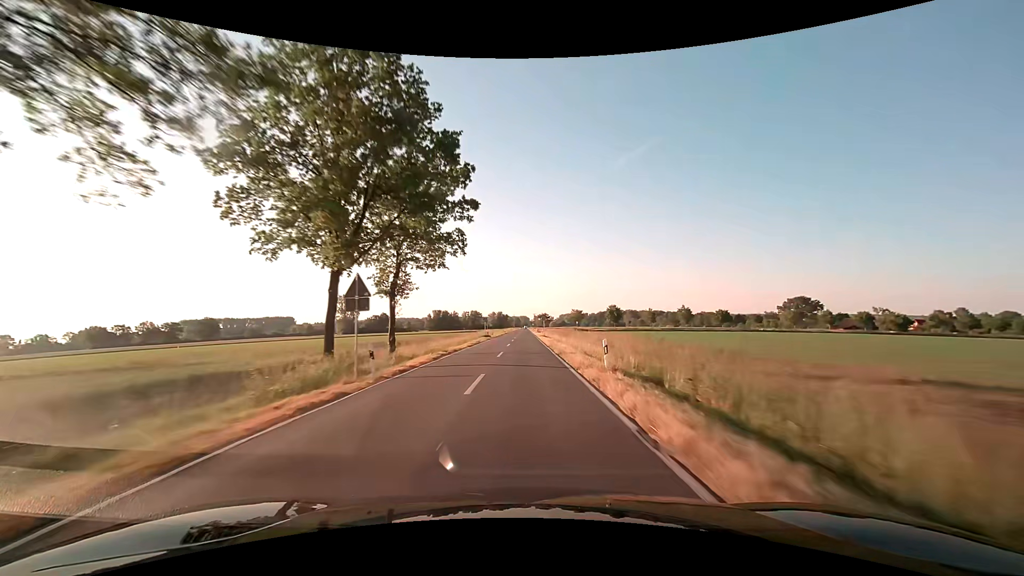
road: secondary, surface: asphalt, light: Day
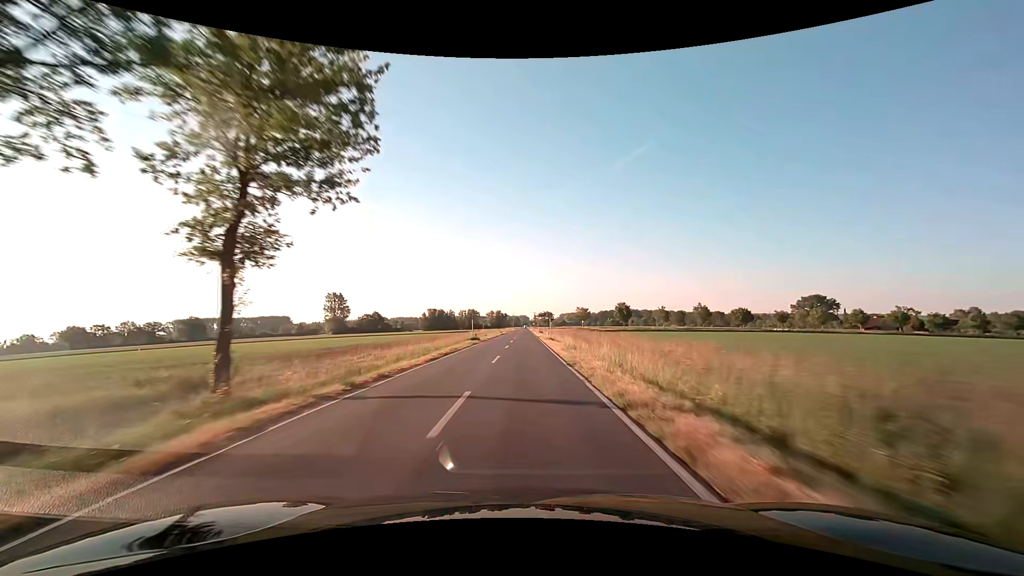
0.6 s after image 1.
(0.0, +15.7) m; 0°
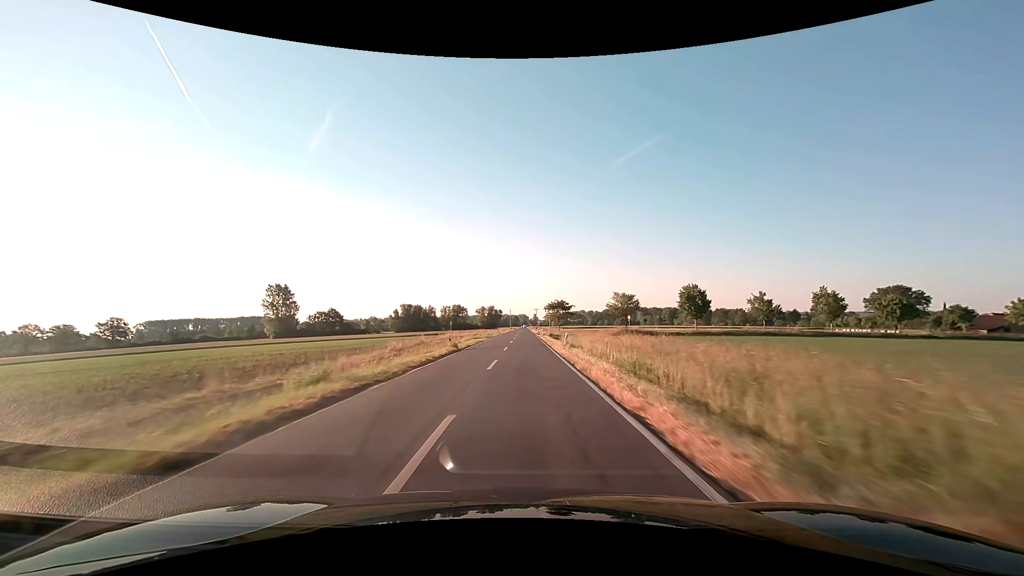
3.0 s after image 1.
(-0.2, +63.2) m; 0°
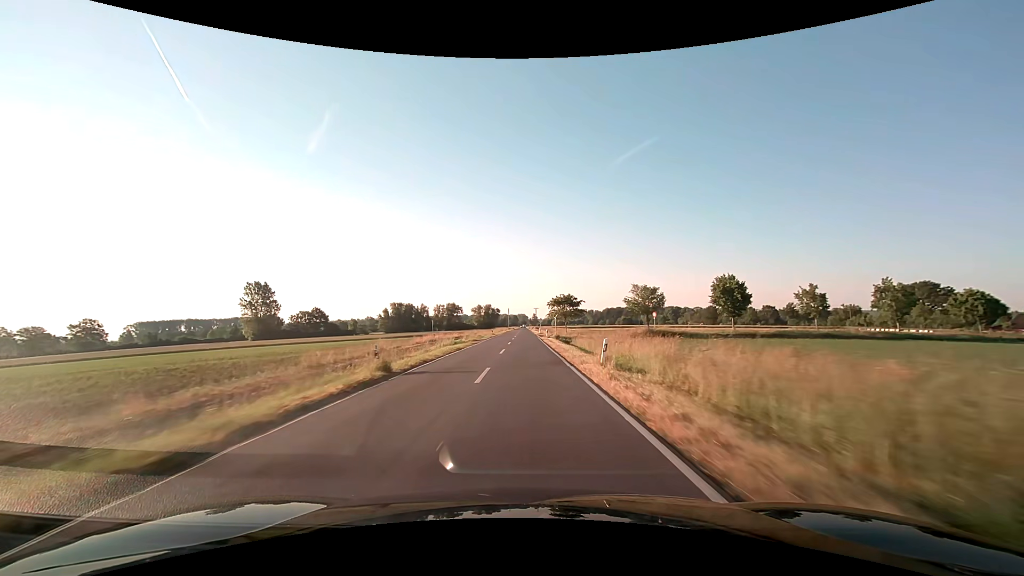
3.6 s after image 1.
(0.0, +15.8) m; 0°
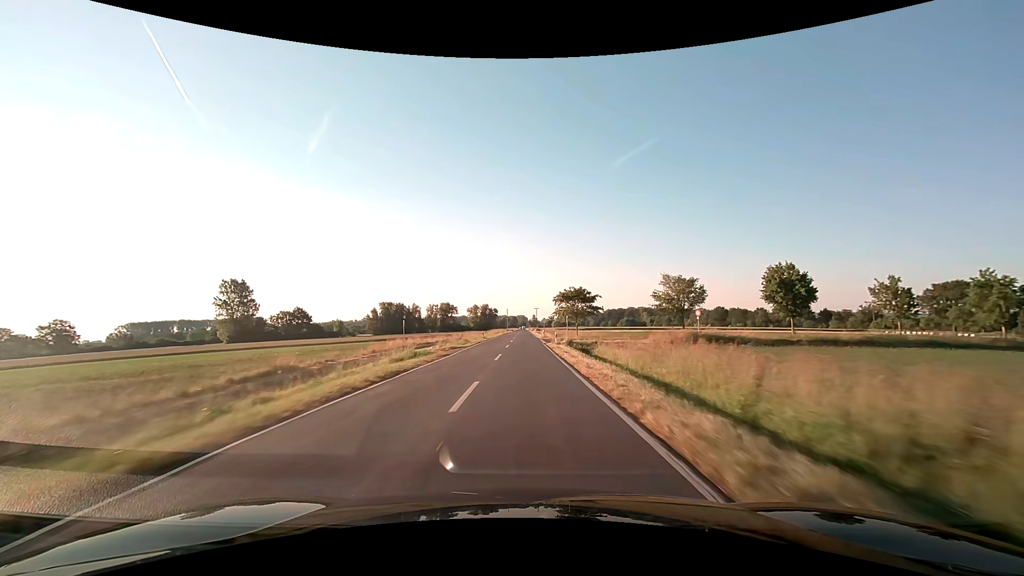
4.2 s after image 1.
(0.0, +15.8) m; 0°
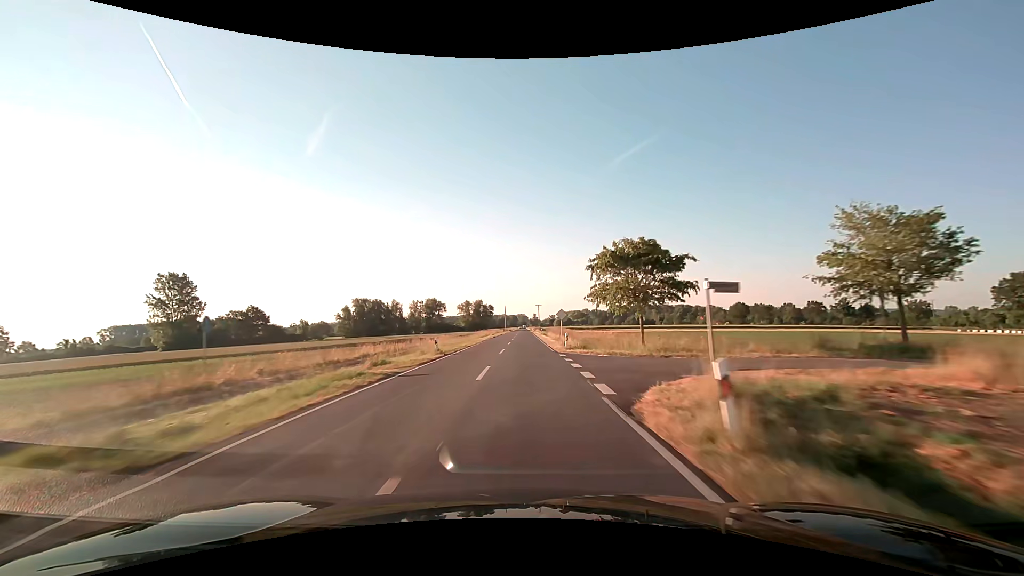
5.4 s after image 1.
(0.0, +31.7) m; 0°
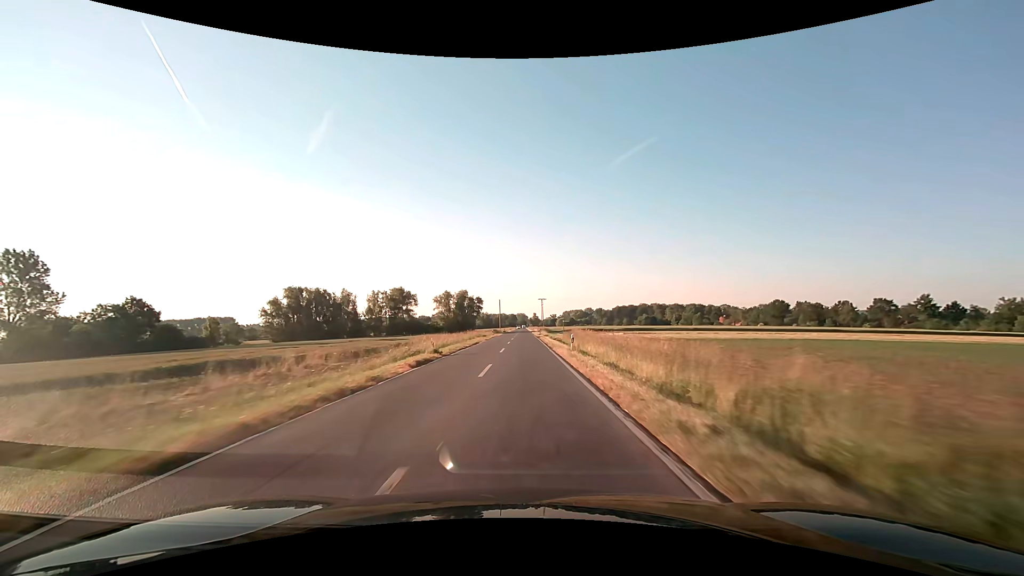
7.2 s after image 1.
(0.0, +47.7) m; 0°
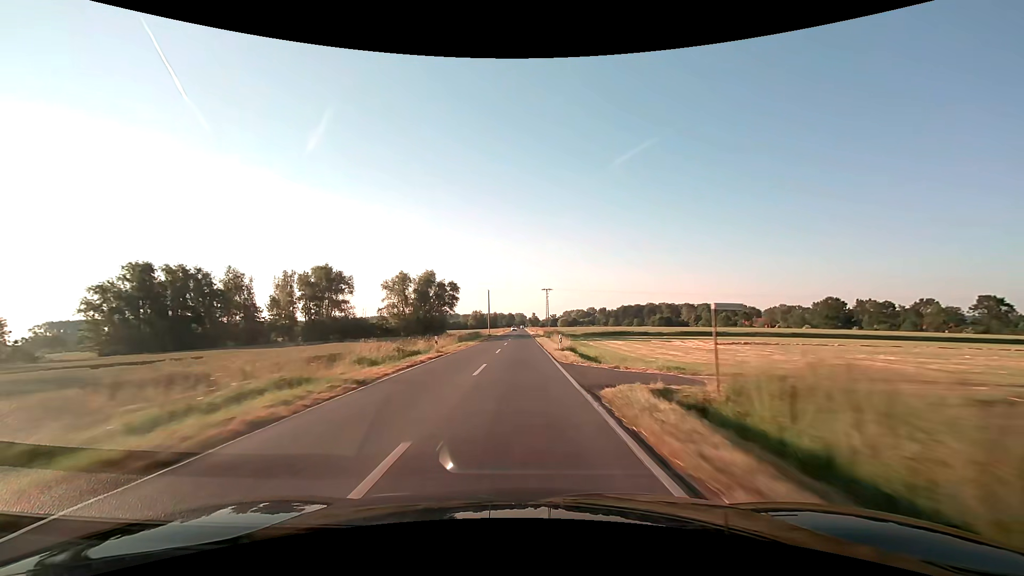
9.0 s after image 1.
(+0.1, +47.8) m; 0°
(0, +10) (0, +20) (0, +30) (0, +40) (0, +50) (0, +60) (0, +70) (-1, +80) (-1, +90) (-1, +100) m
